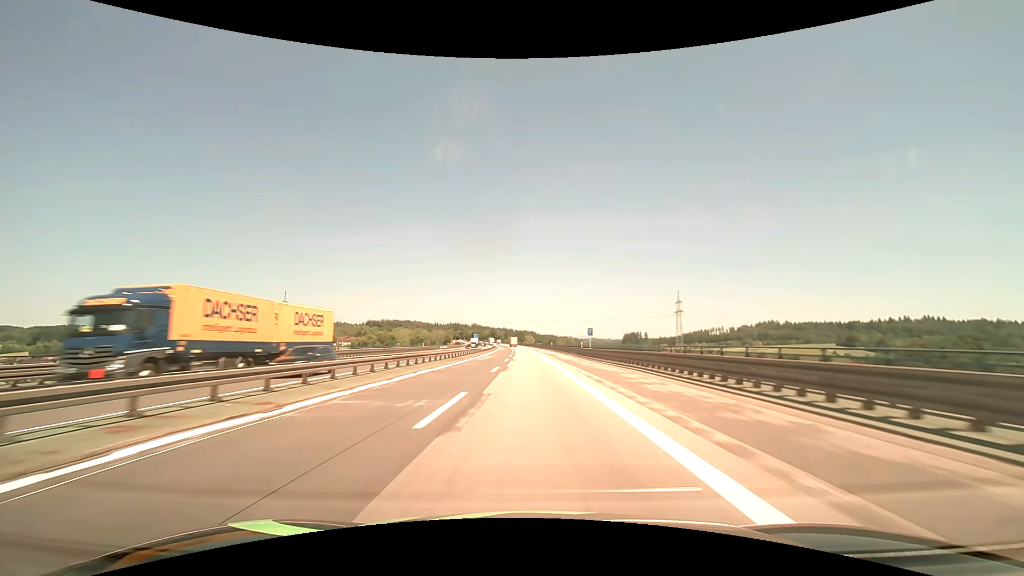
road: motorway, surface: asphalt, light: Day
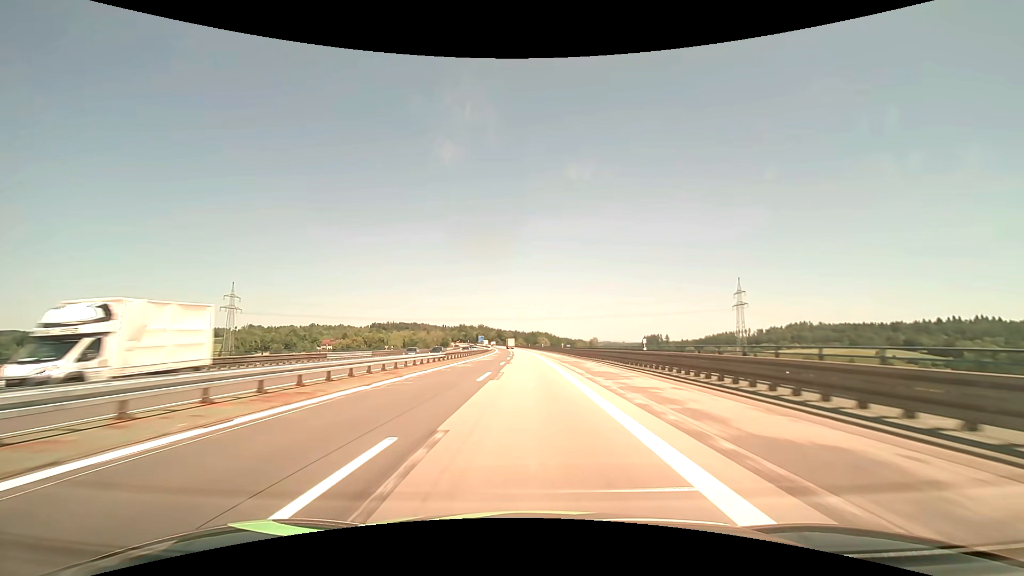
(-1.1, +79.0) m; -1°
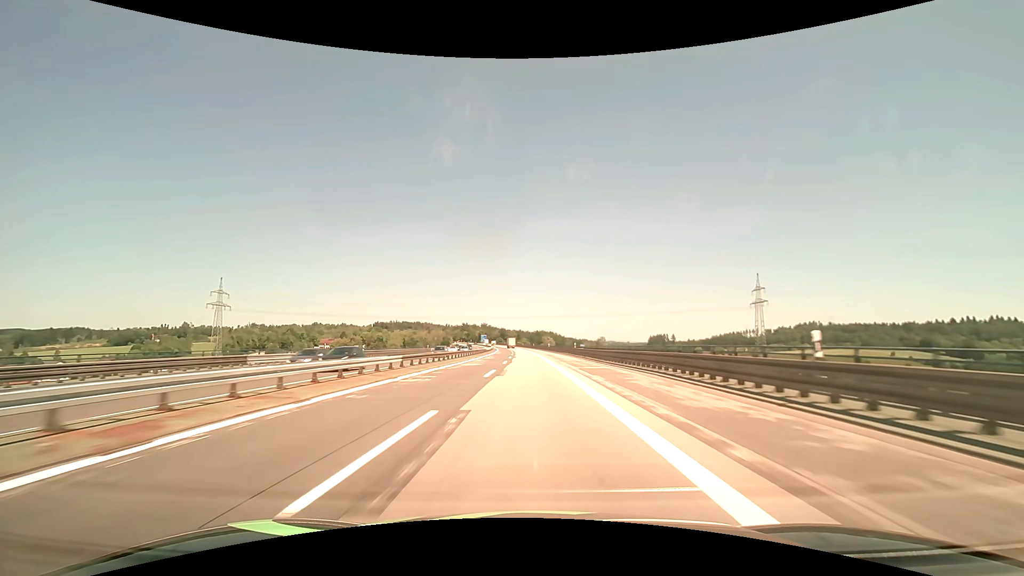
(-0.1, +15.8) m; 0°
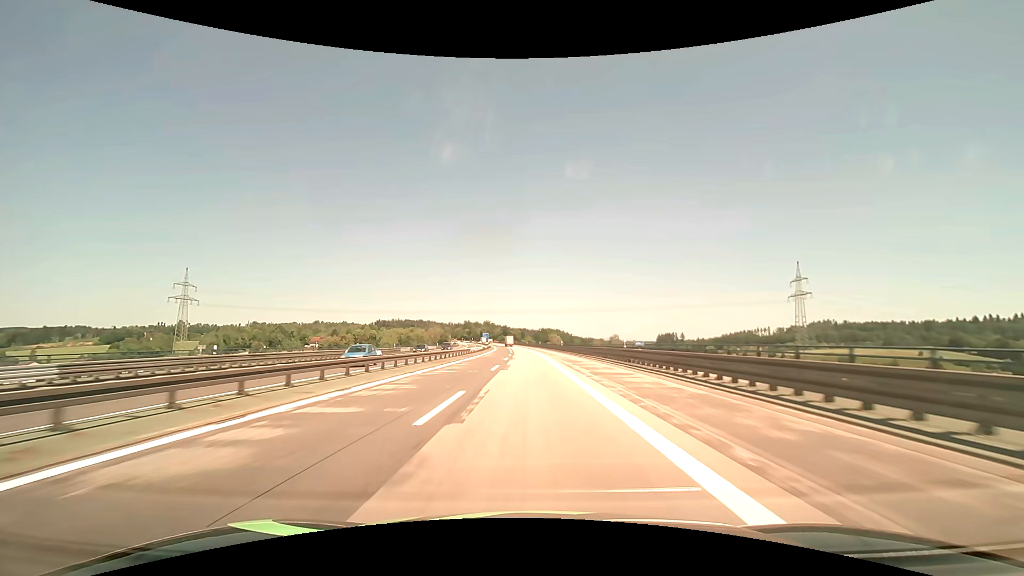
(-0.2, +31.6) m; -1°
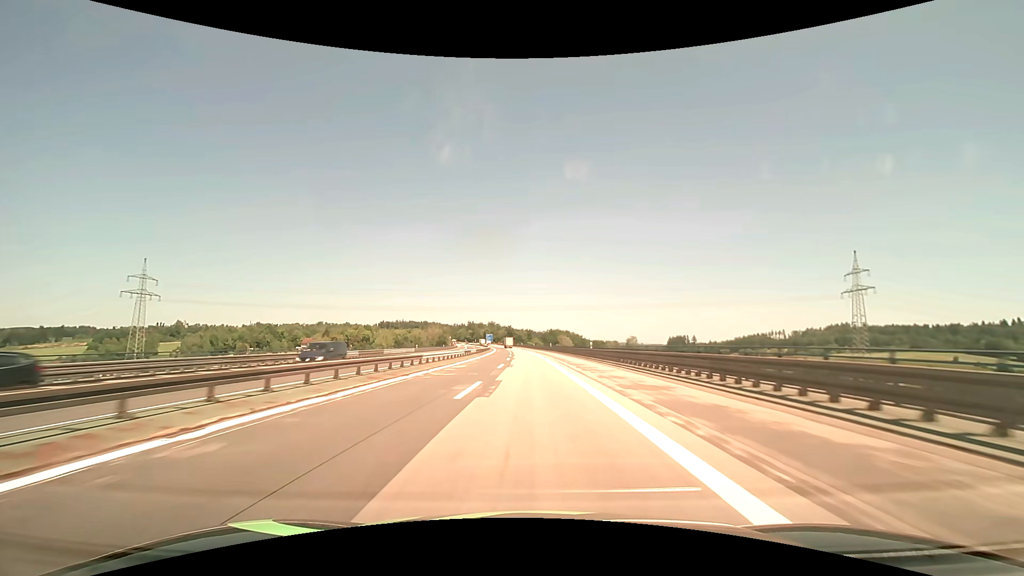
(-0.3, +31.6) m; -1°
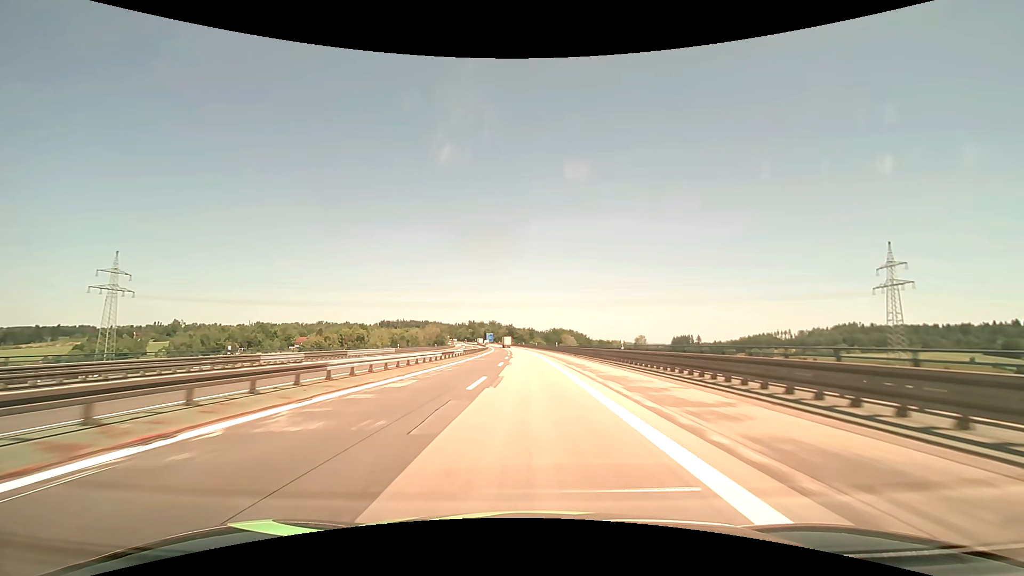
(0.0, +15.8) m; 0°
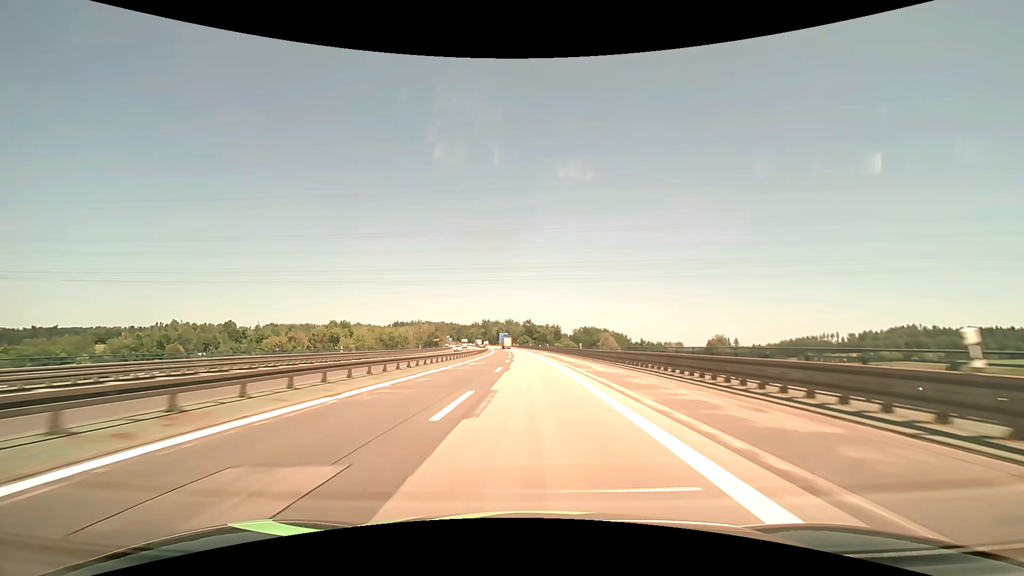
(-1.8, +78.9) m; -3°
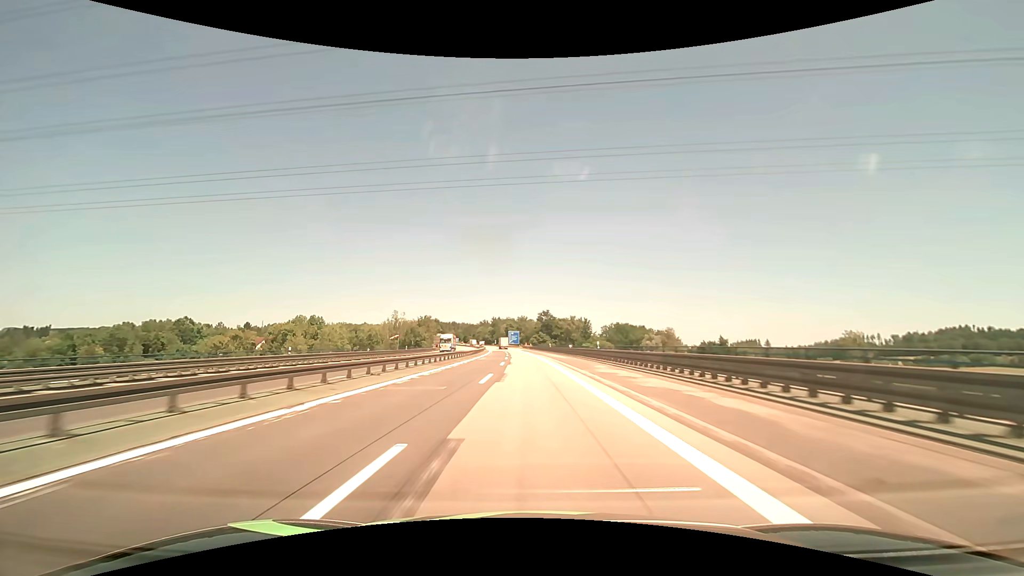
(-0.9, +63.1) m; -2°
(0, +10) (0, +20) (0, +30) (0, +40) (-1, +50) (-1, +60) (-2, +70) (-2, +80) (-3, +90) (-3, +100) m
